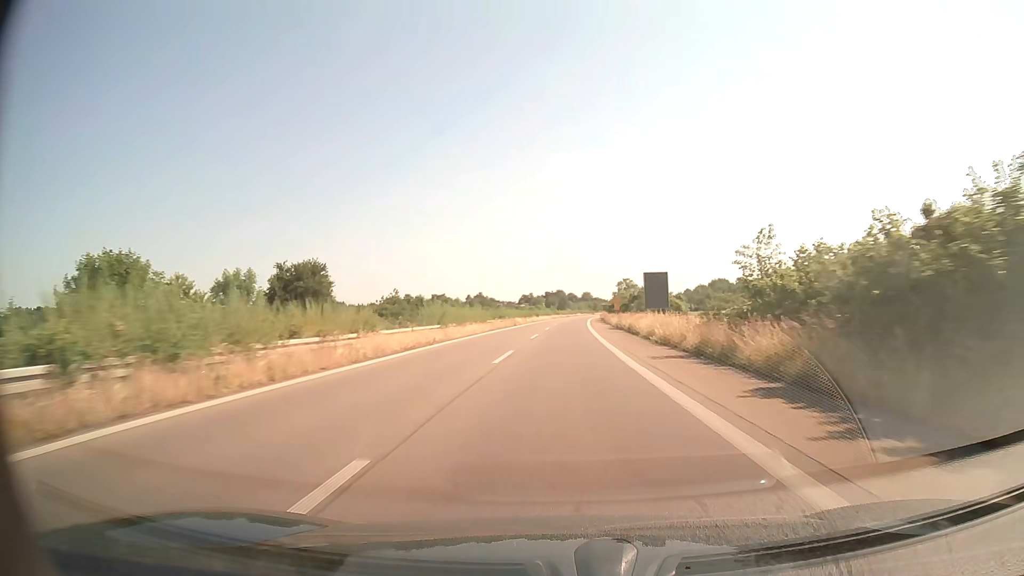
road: trunk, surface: asphalt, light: Day
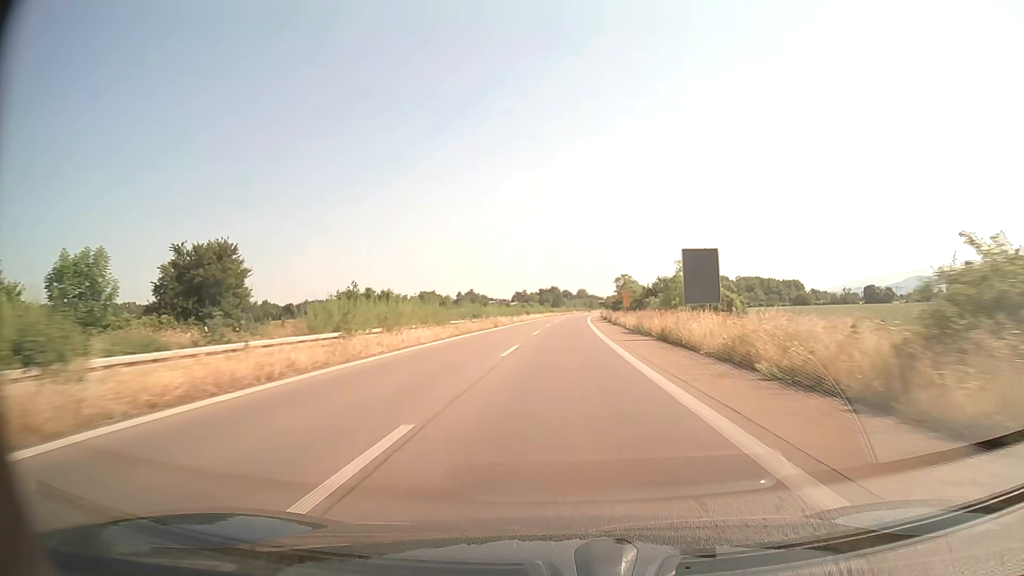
(+0.1, +16.3) m; 0°
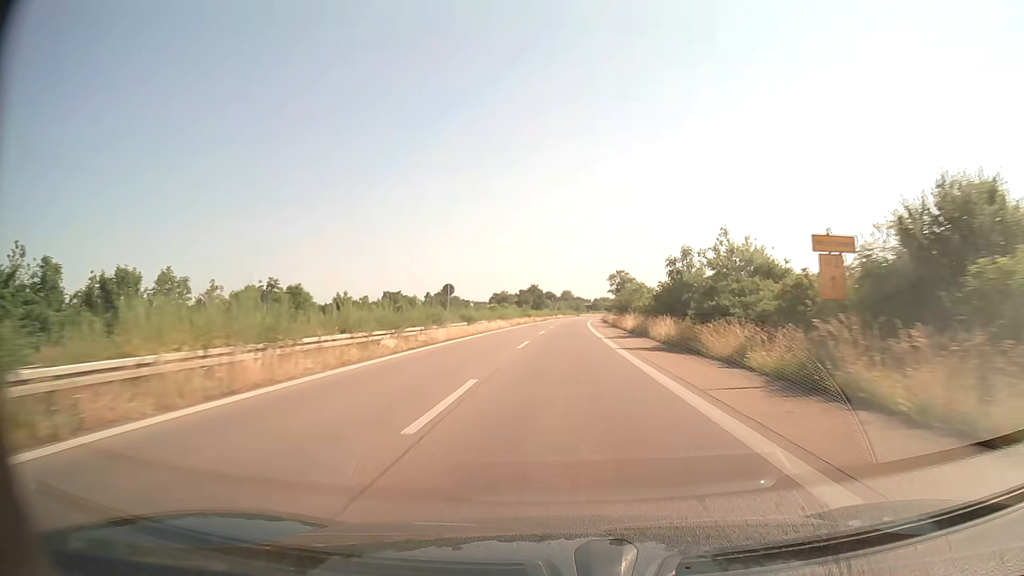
(+0.6, +48.9) m; +1°
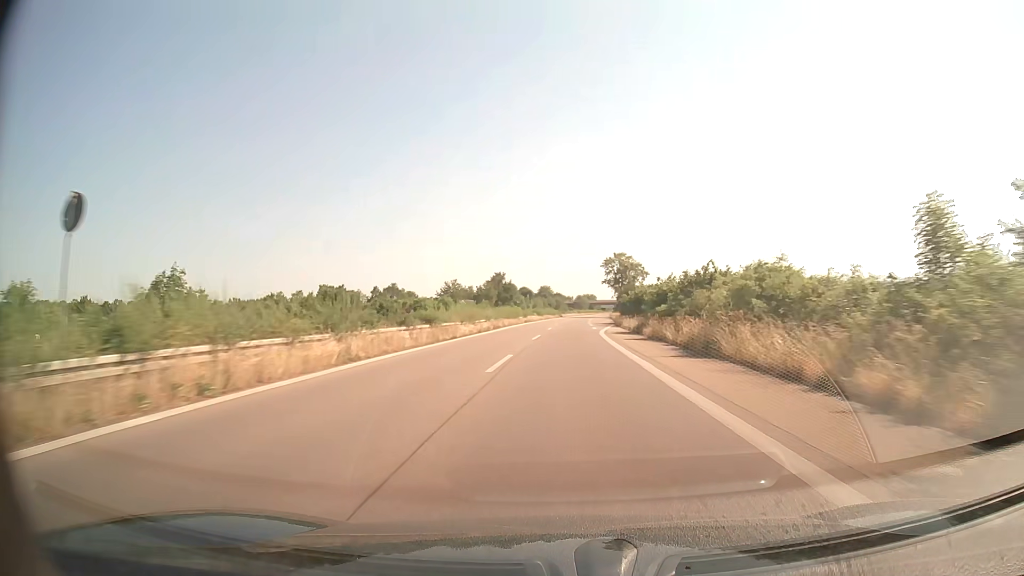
(+1.1, +65.1) m; +2°
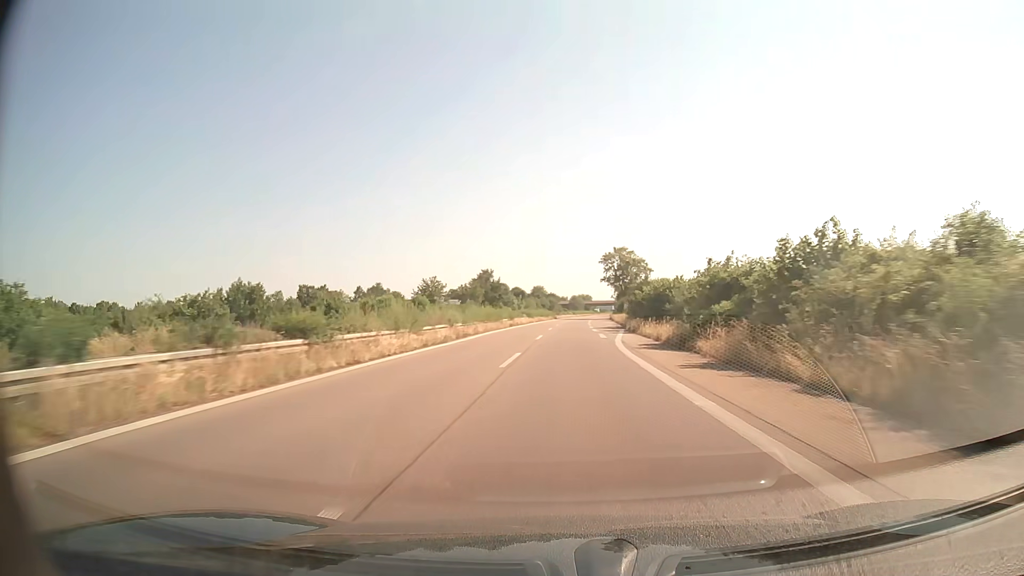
(+0.1, +16.2) m; +1°
(0, +10) (0, +20) (0, +30) (0, +40) (+1, +50) (+1, +60) (+1, +70) (+2, +80) (+2, +90) (+3, +100) m
